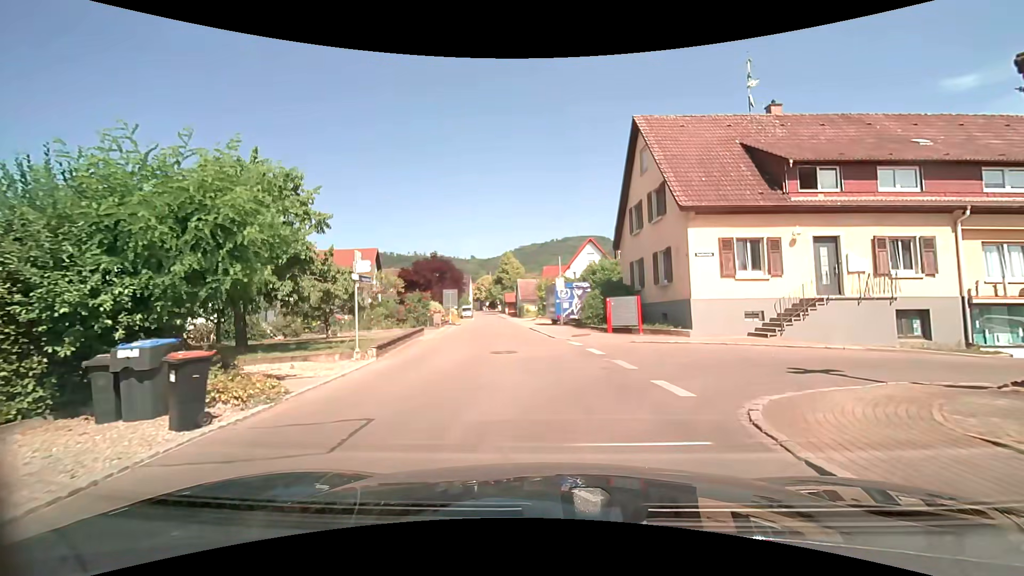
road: unclassified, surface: asphalt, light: Day
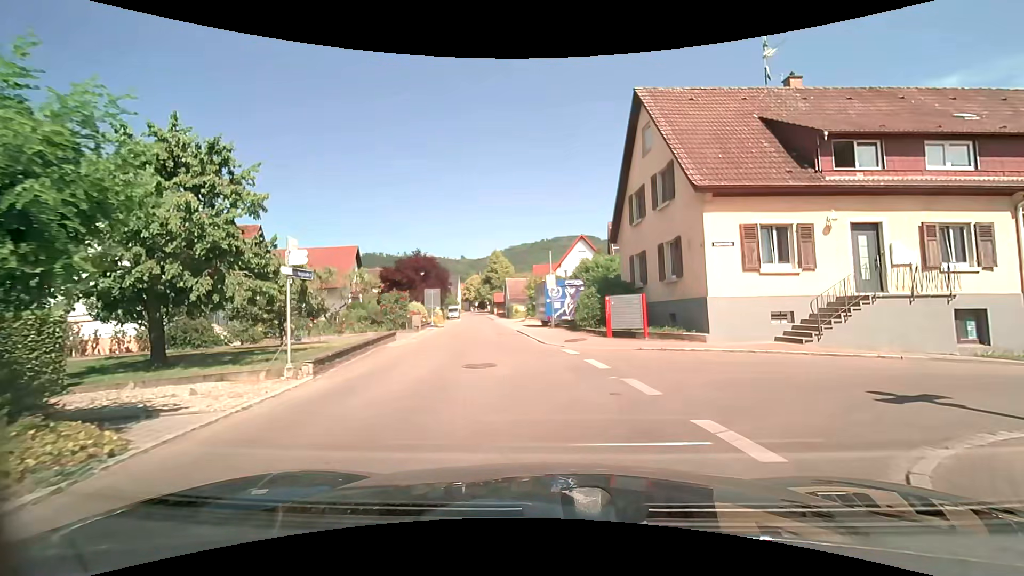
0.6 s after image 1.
(+0.1, +3.0) m; +2°
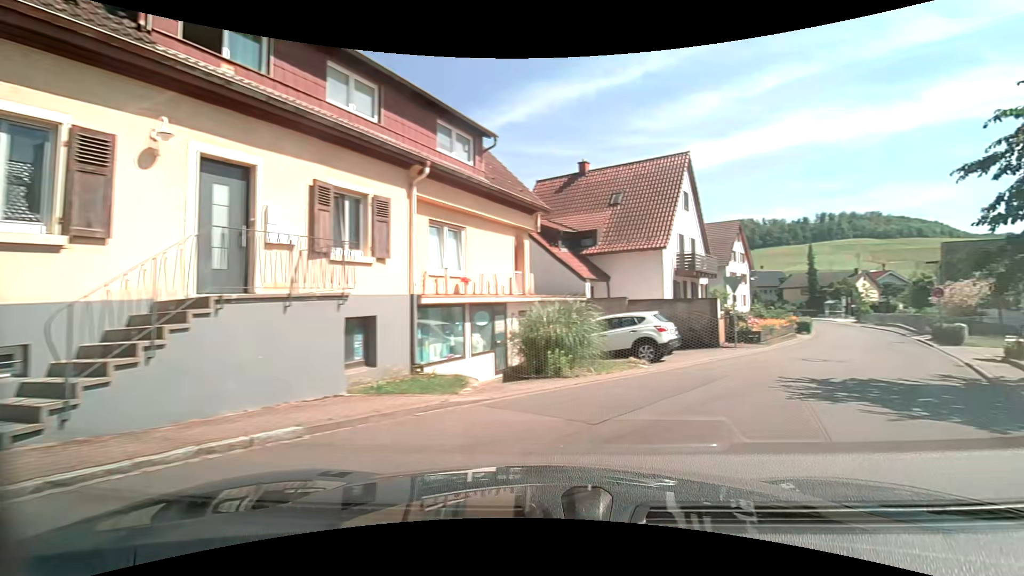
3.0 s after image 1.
(+4.4, +8.6) m; +61°
(+4, +9) (+10, +17) (+15, +26) (+20, +34) (+25, +43) (+29, +52) (+32, +62) (+35, +71) (+37, +81) (+36, +91) m
